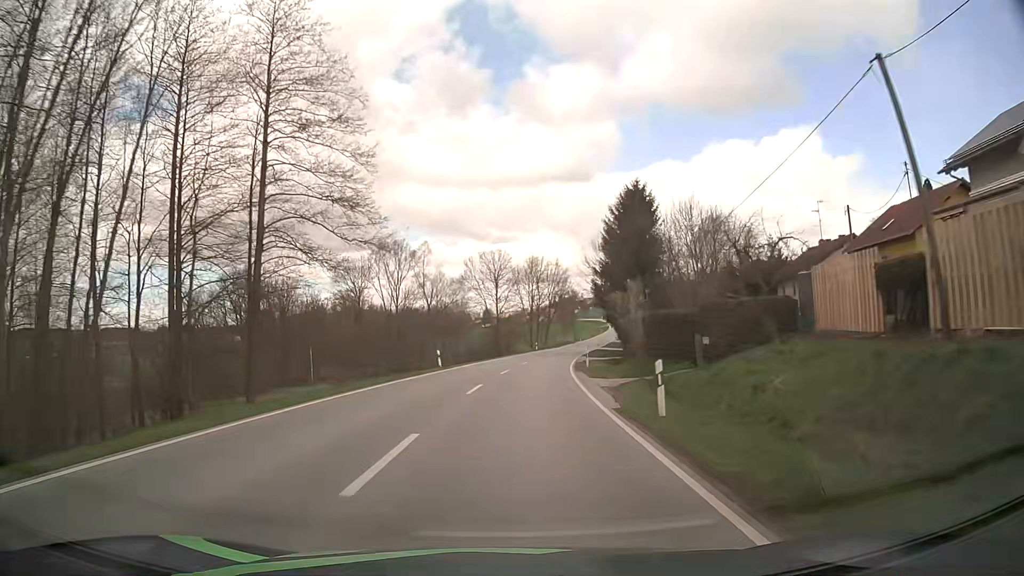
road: secondary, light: Day
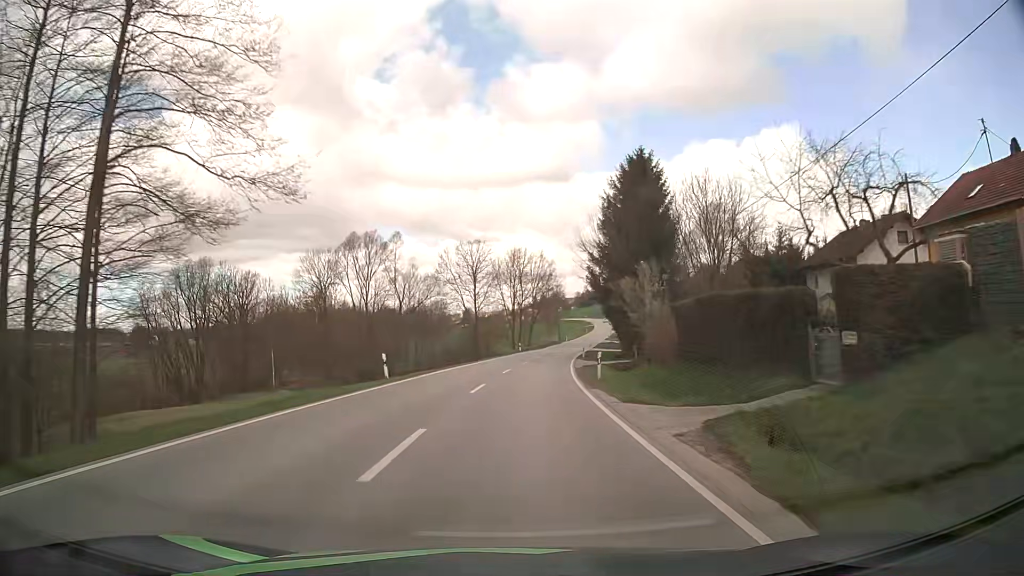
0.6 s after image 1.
(+0.2, +11.4) m; +2°
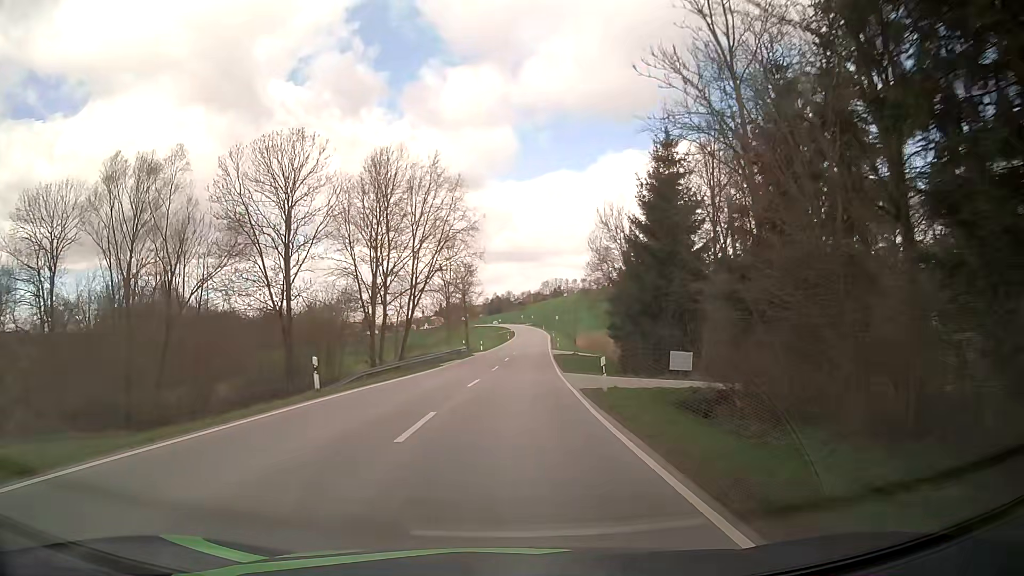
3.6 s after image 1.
(+3.9, +57.1) m; +8°
(0, +10) (0, +20) (+1, +30) (+1, +40) (+2, +50) (+2, +60) (+3, +70) (+4, +80) (+4, +90) (+5, +100) m
